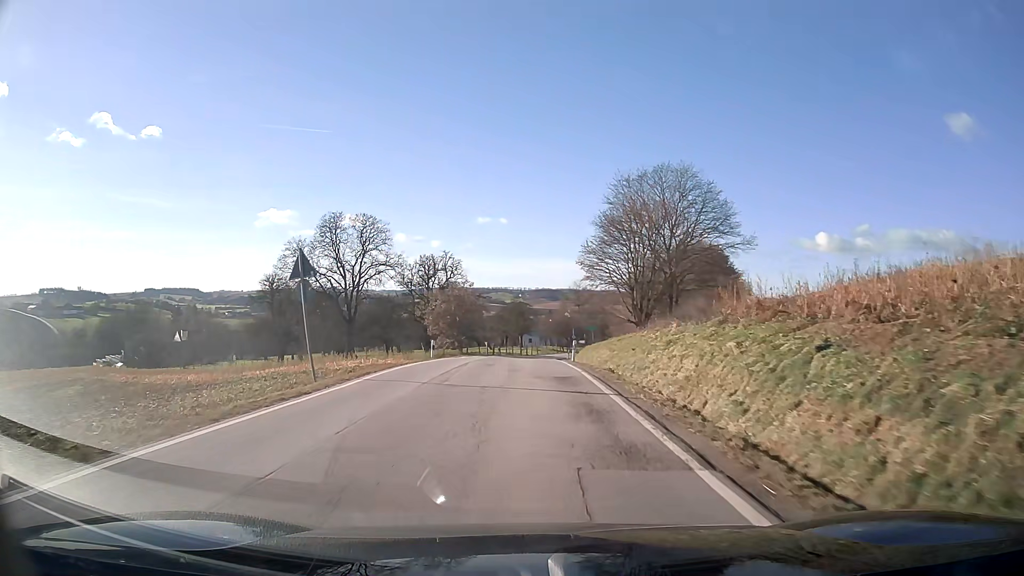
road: secondary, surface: asphalt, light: Day
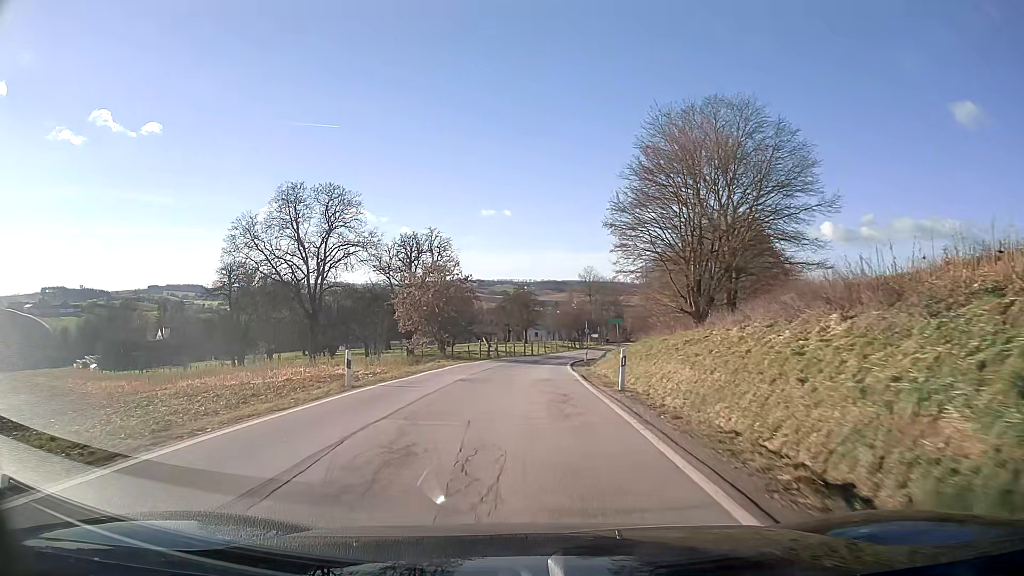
(0.0, +16.3) m; 0°
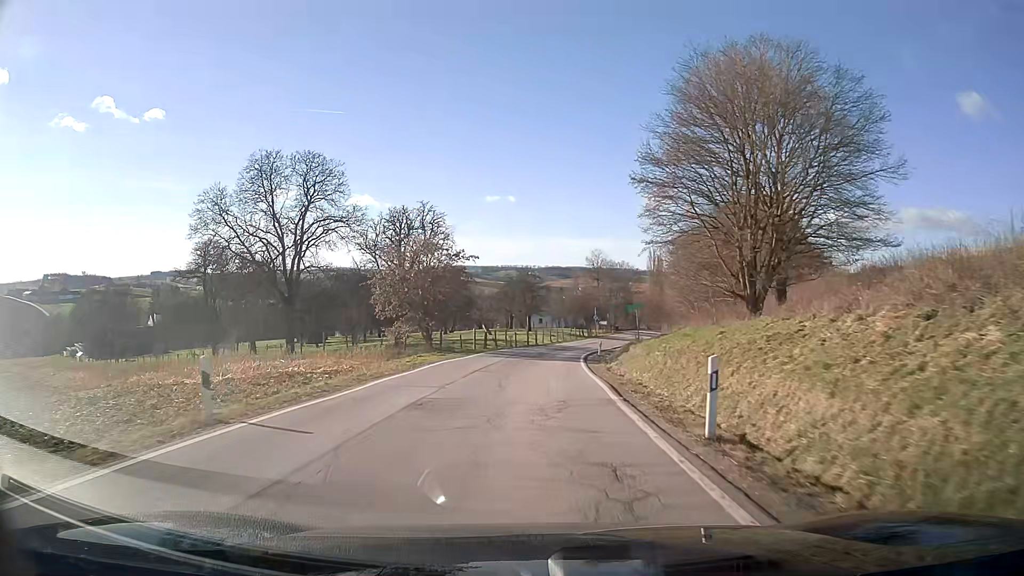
(0.0, +8.1) m; 0°
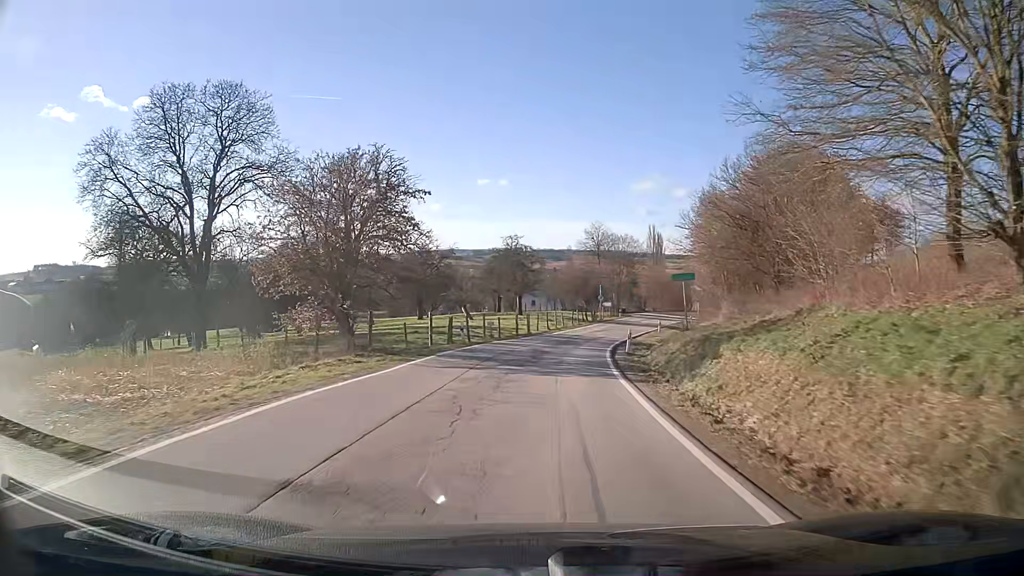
(+0.1, +16.3) m; +1°
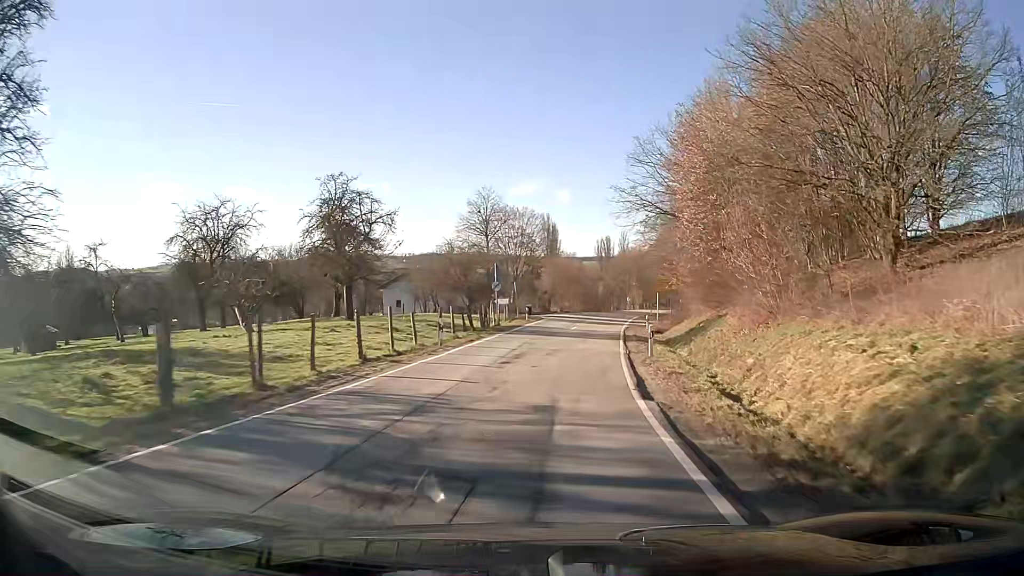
(+2.5, +32.8) m; +10°
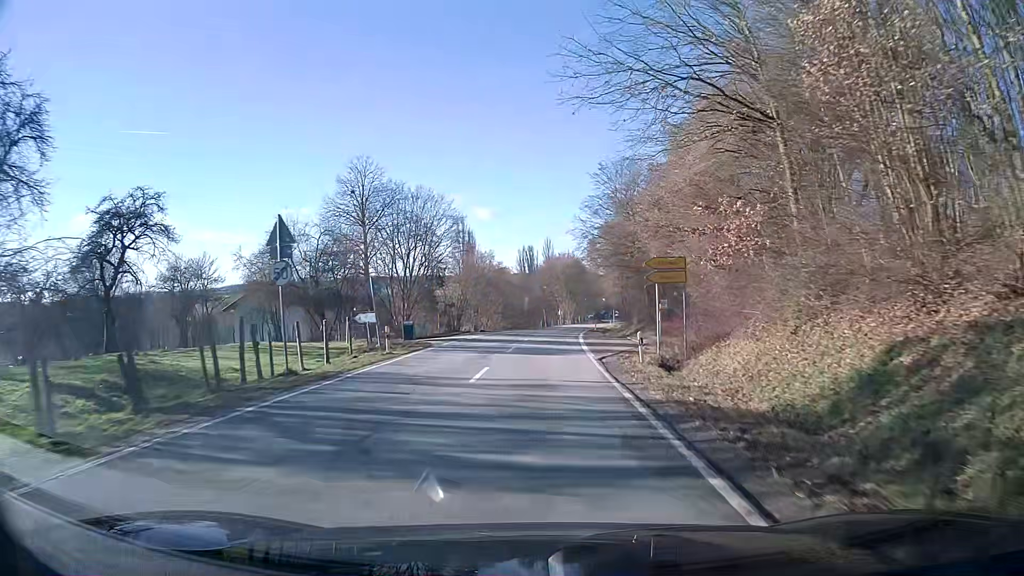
(+1.4, +25.7) m; +5°
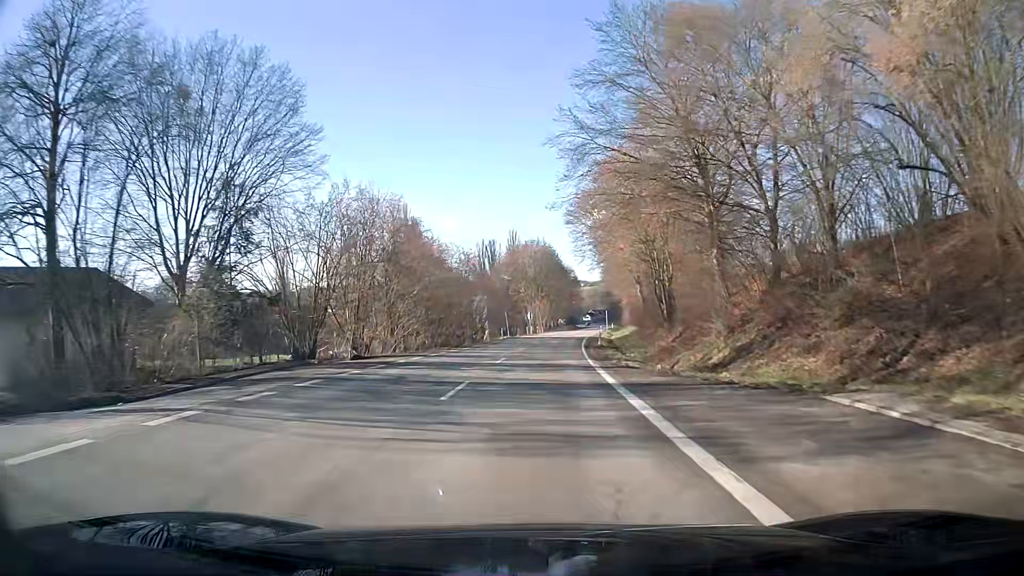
(+1.1, +38.4) m; +3°
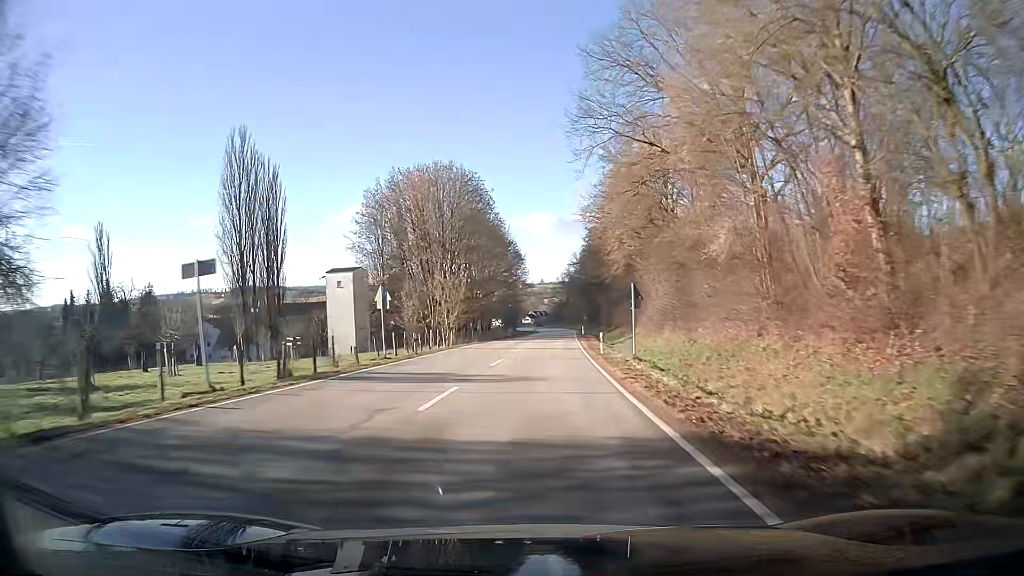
(+3.0, +62.0) m; +5°
(0, +10) (0, +20) (+1, +30) (+1, +40) (+1, +50) (+2, +60) (+2, +70) (+3, +80) (+4, +90) (+4, +100) m
